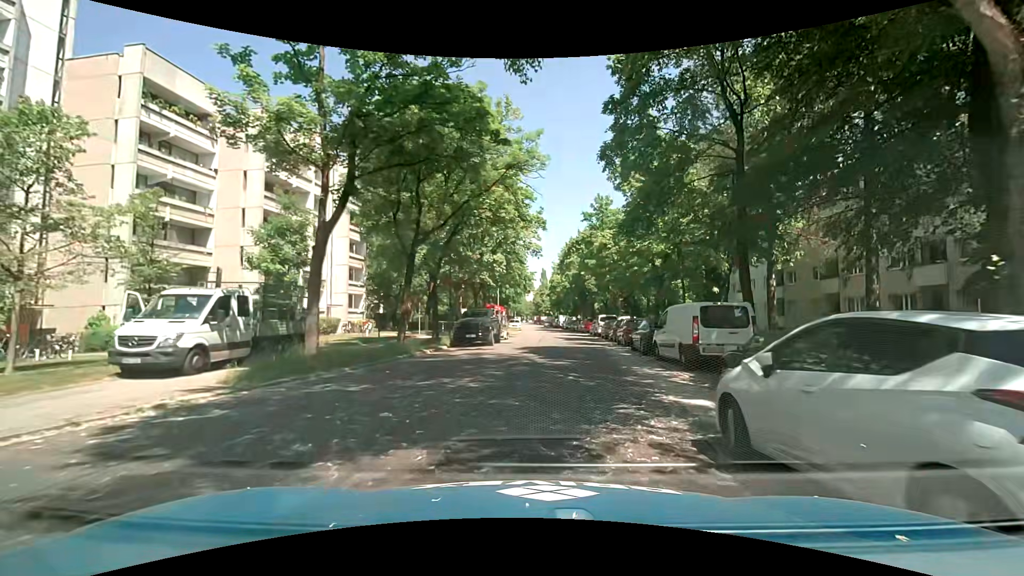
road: residential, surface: asphalt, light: Day
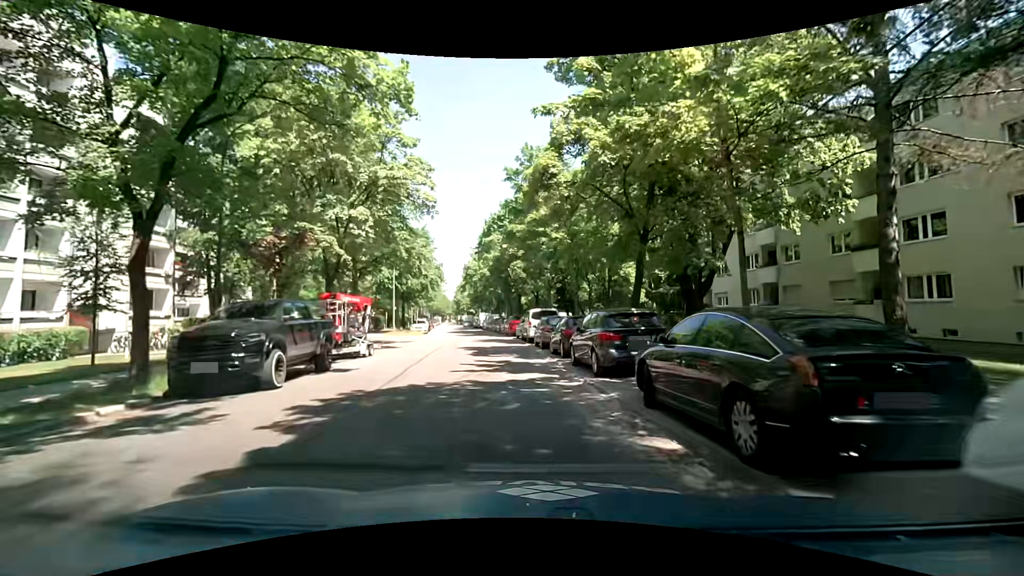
(+1.3, +16.0) m; +7°
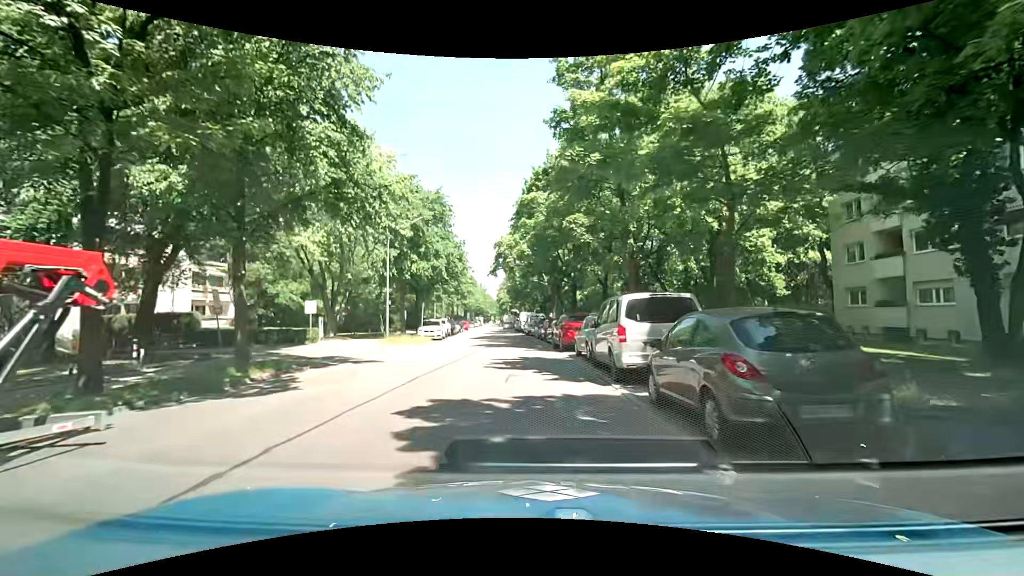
(-0.5, +17.0) m; -5°
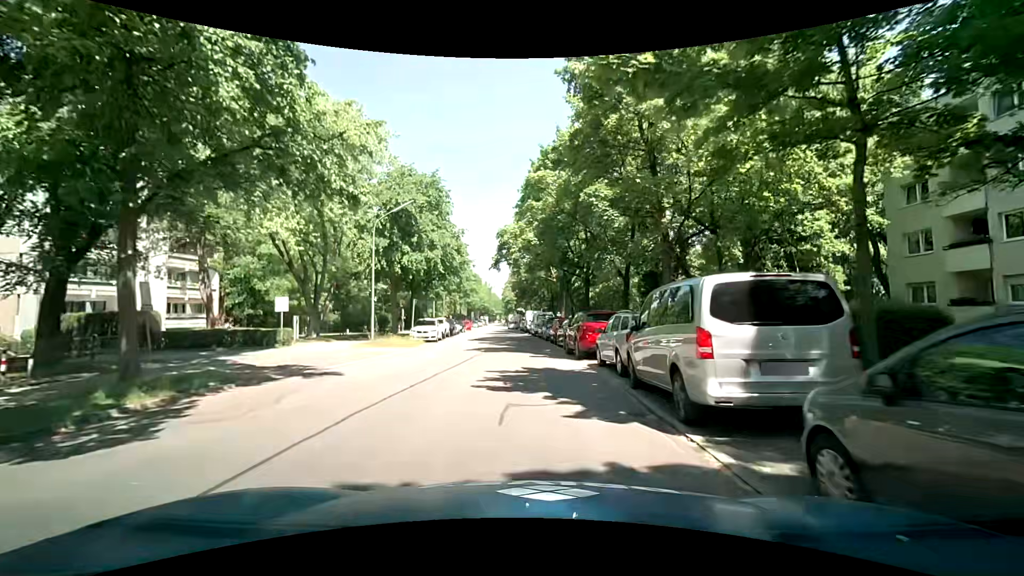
(-0.1, +4.5) m; 0°
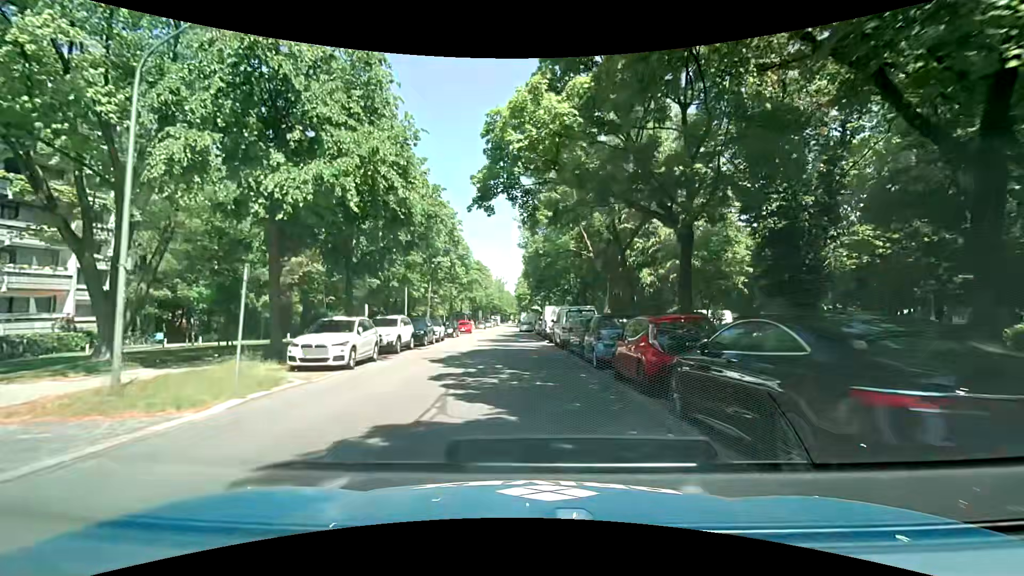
(-0.5, +18.7) m; -3°
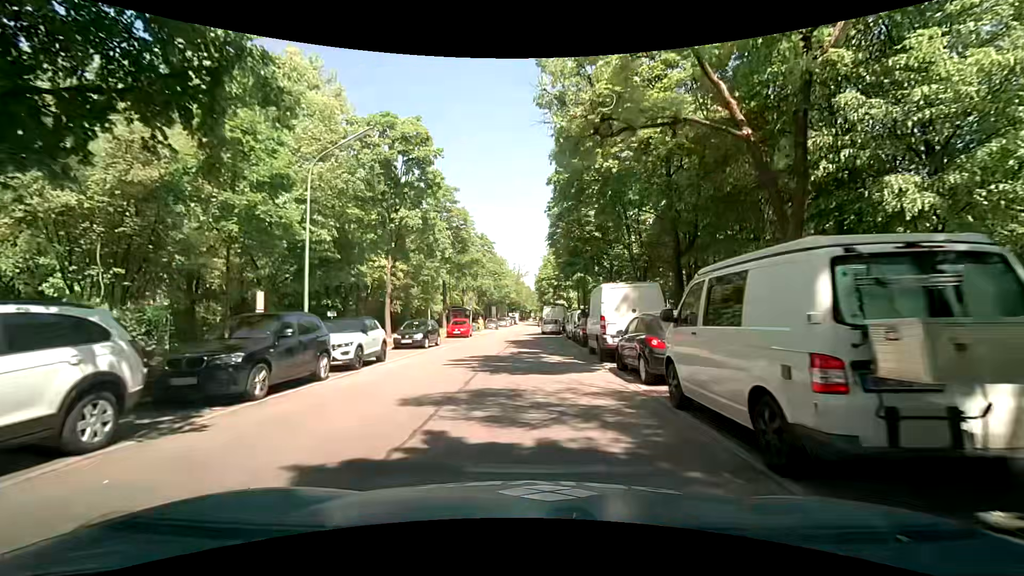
(-0.5, +19.2) m; -3°
(0, +10) (0, +20) (0, +30) (-1, +40) (-1, +50) (0, +60) (0, +70) (0, +80) (0, +90) (+1, +100) m
